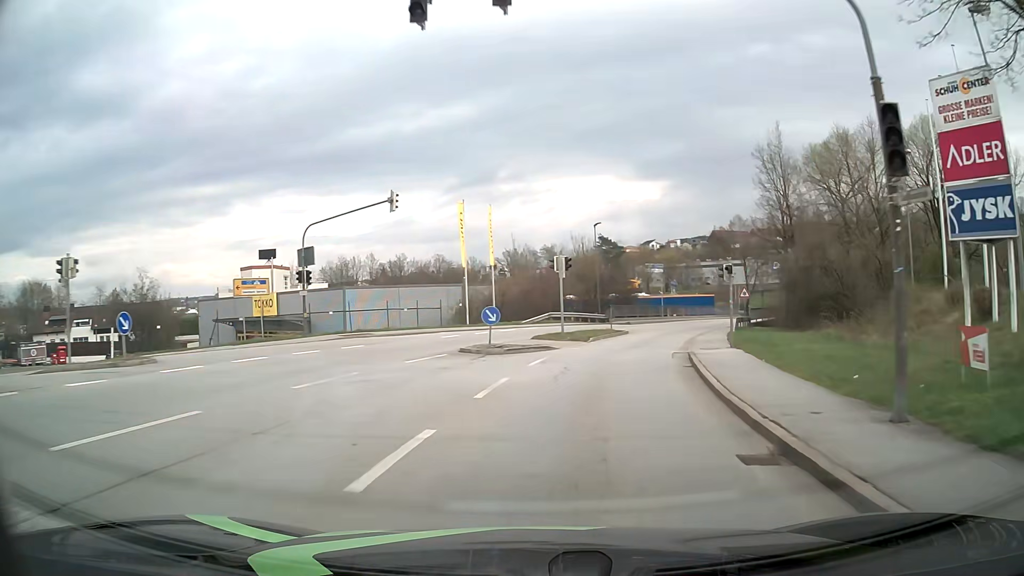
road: tertiary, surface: asphalt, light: Day
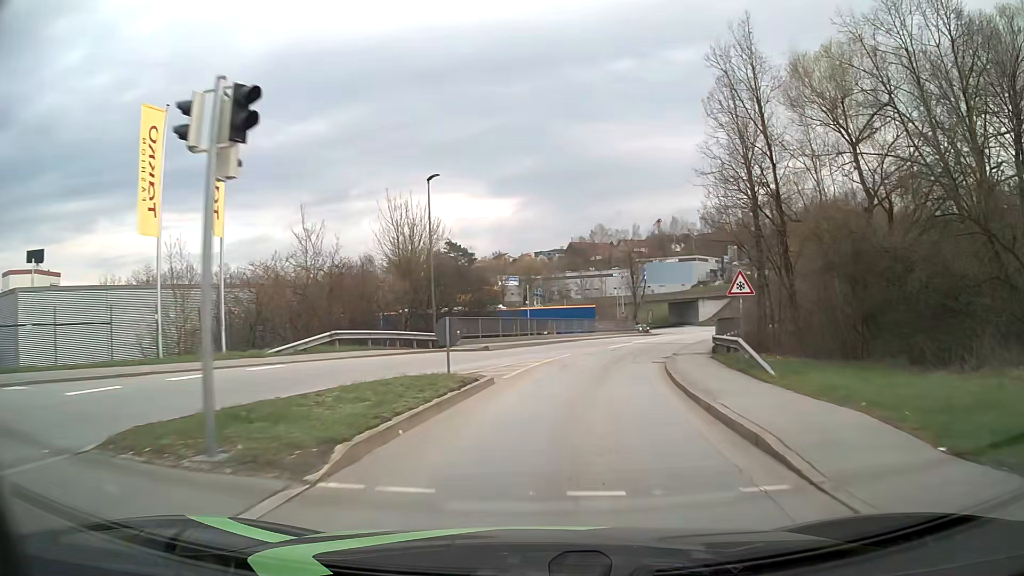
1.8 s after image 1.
(+2.5, +22.5) m; +12°
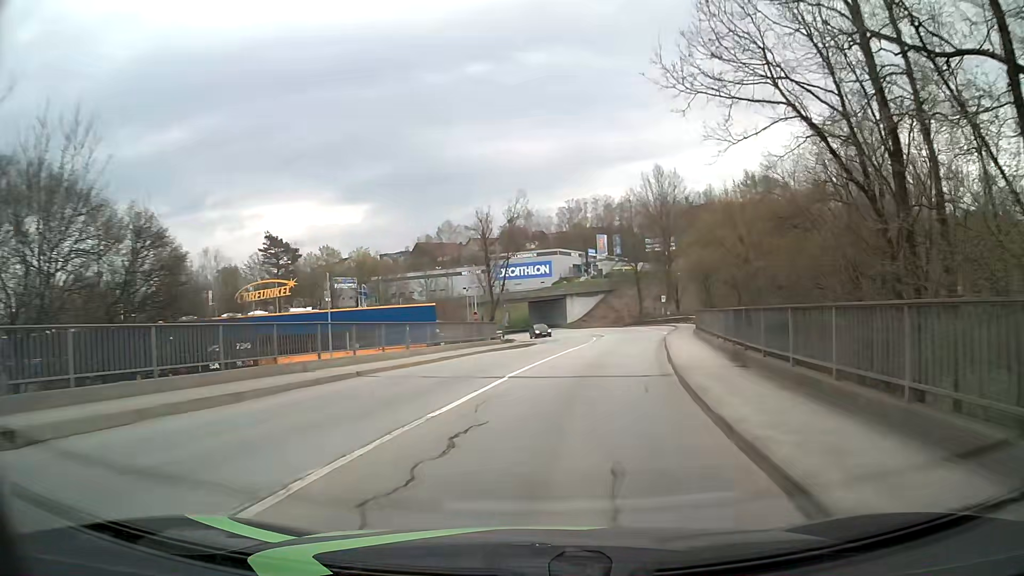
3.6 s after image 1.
(+2.5, +22.6) m; +13°
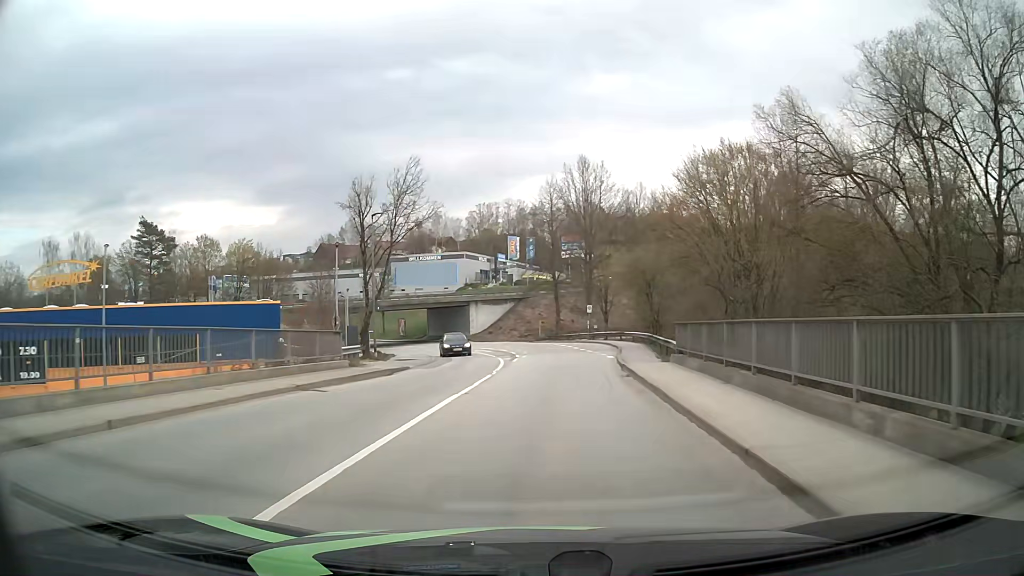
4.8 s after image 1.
(+1.0, +15.2) m; +8°
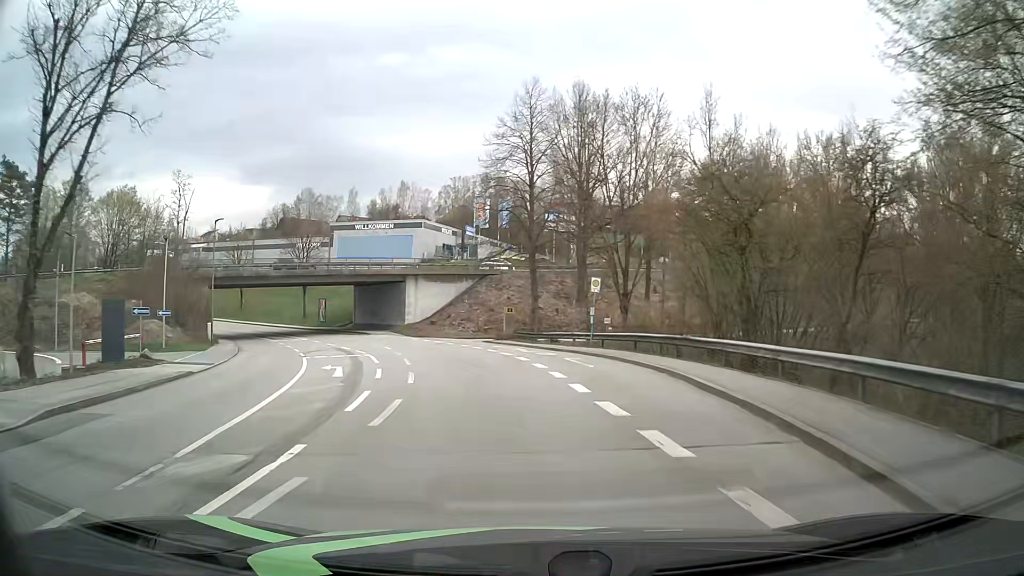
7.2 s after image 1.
(+1.4, +30.4) m; +2°
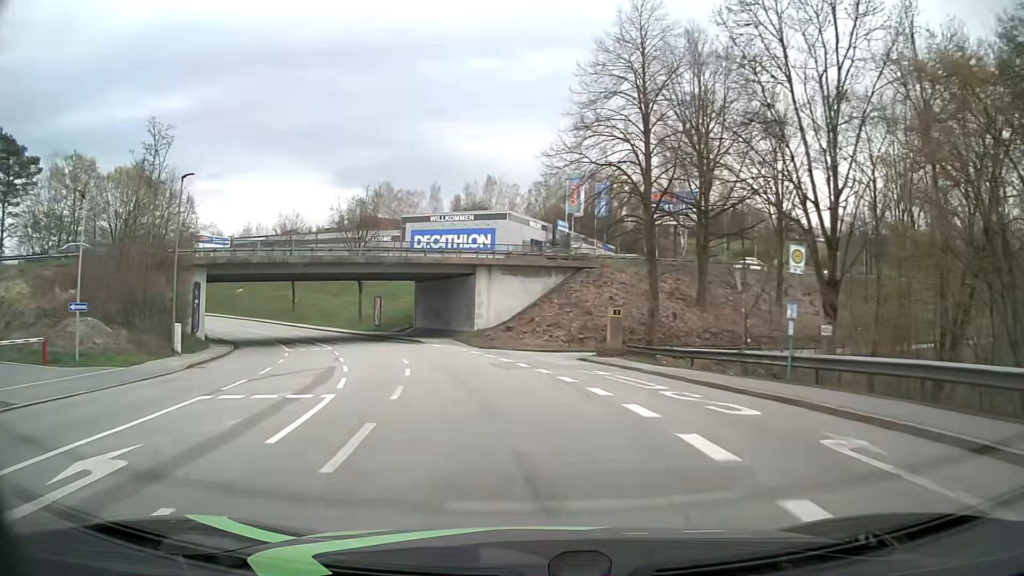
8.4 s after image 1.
(-1.0, +15.2) m; -8°
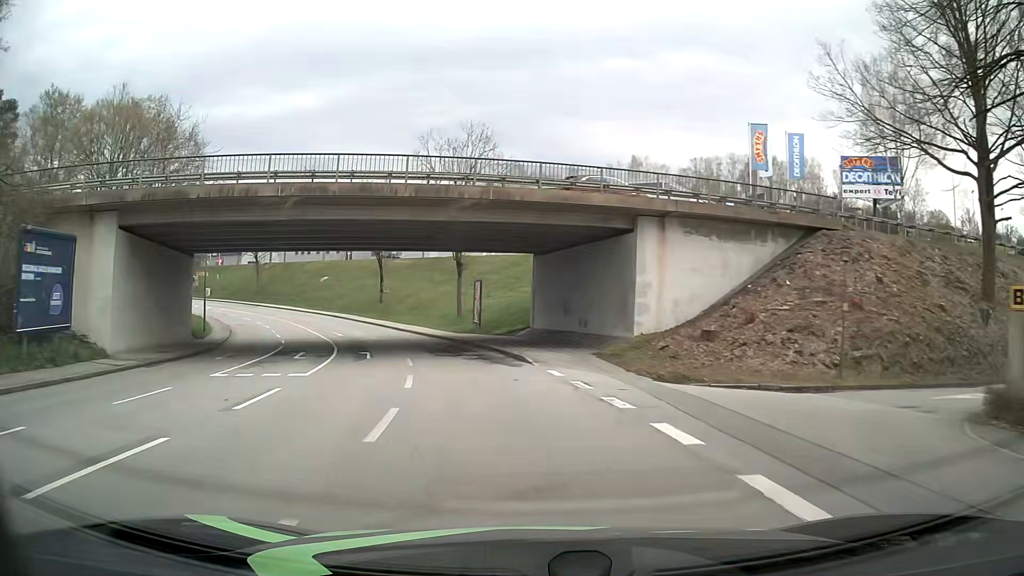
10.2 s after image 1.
(-2.4, +22.7) m; -12°
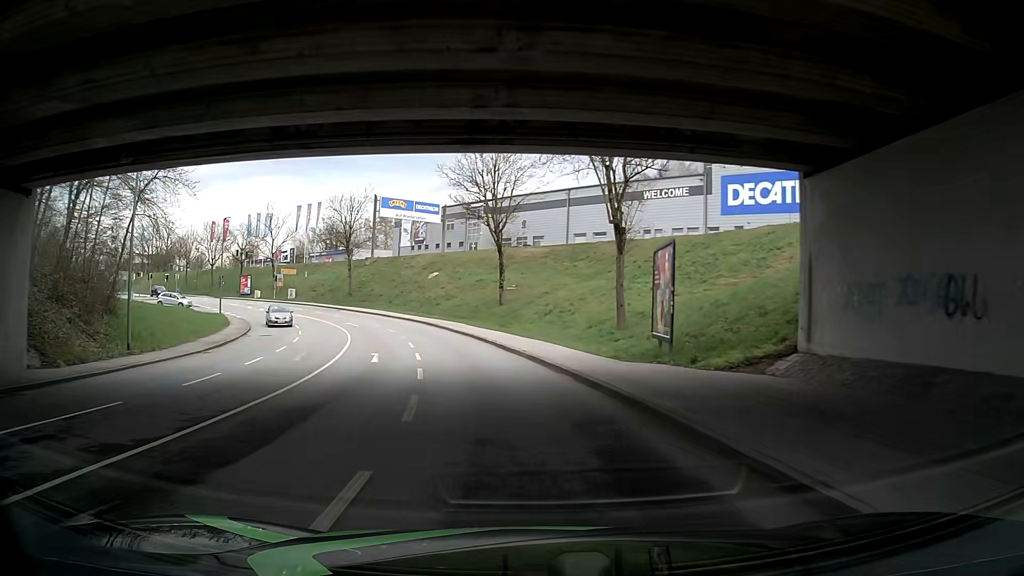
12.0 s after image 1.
(-2.5, +22.8) m; -11°
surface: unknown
